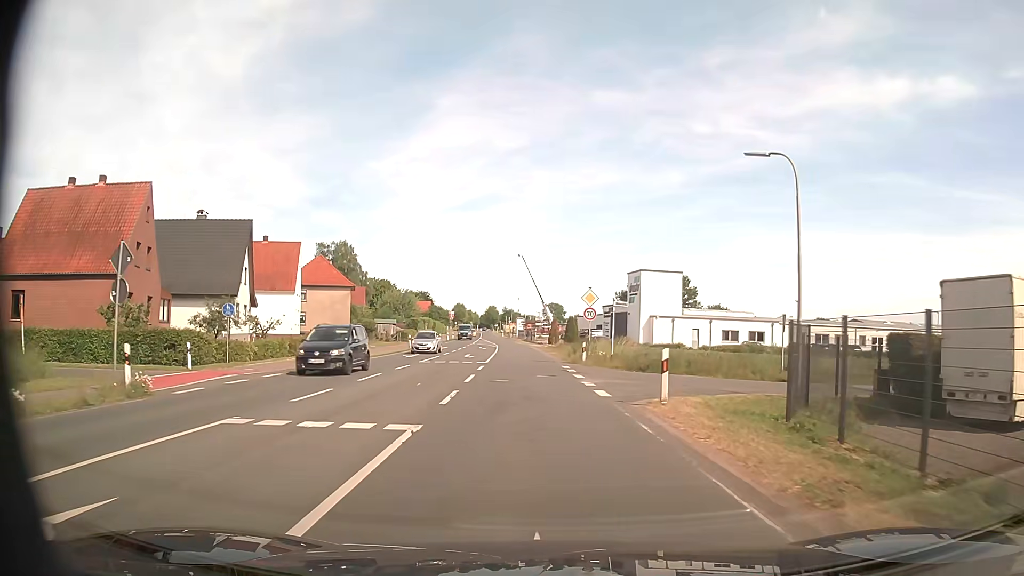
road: secondary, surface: asphalt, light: Day
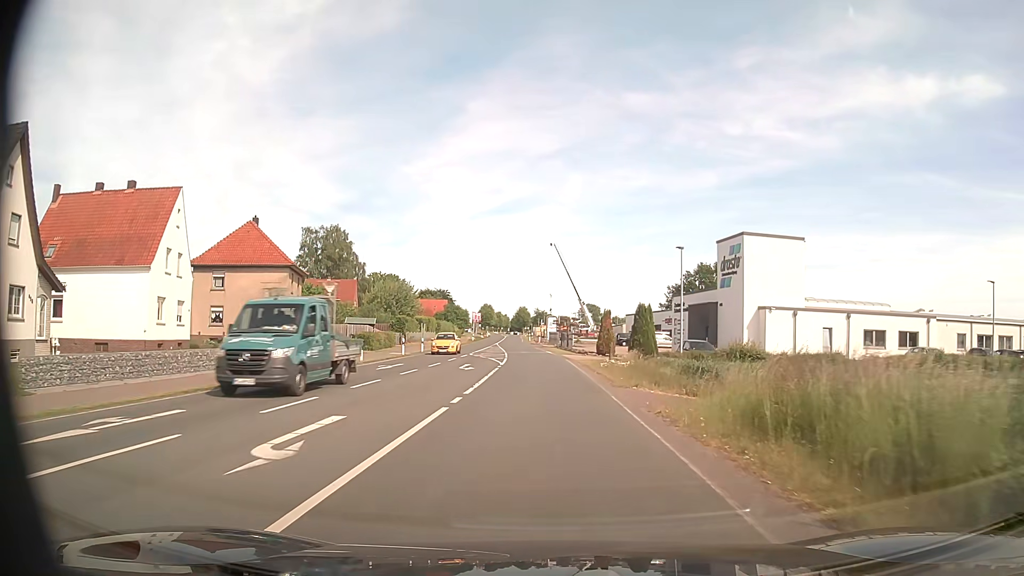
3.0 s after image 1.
(-0.7, +31.5) m; -3°
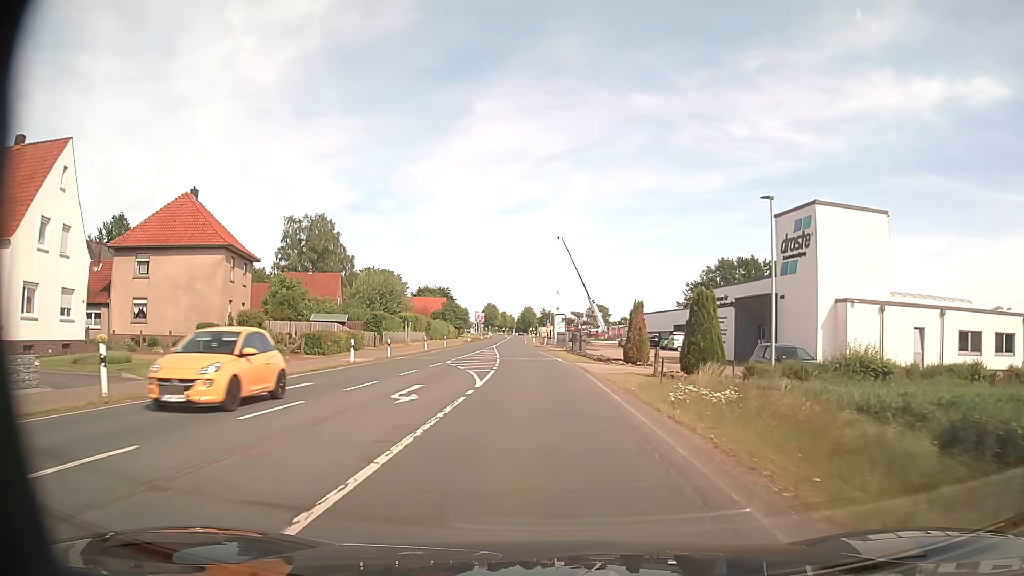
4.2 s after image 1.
(-0.1, +13.2) m; -1°
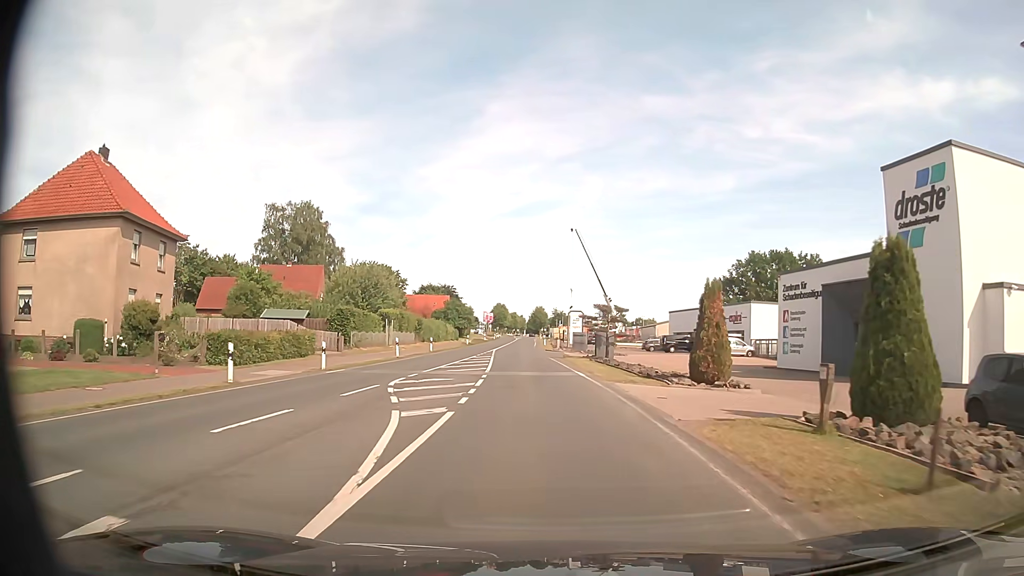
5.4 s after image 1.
(-0.1, +13.7) m; -1°
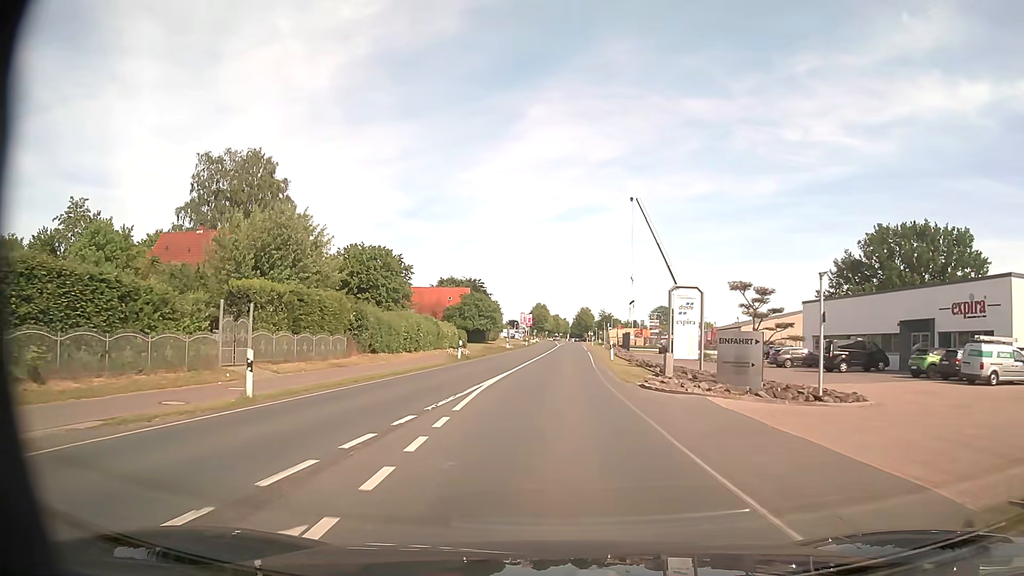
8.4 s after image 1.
(-1.2, +36.6) m; -4°
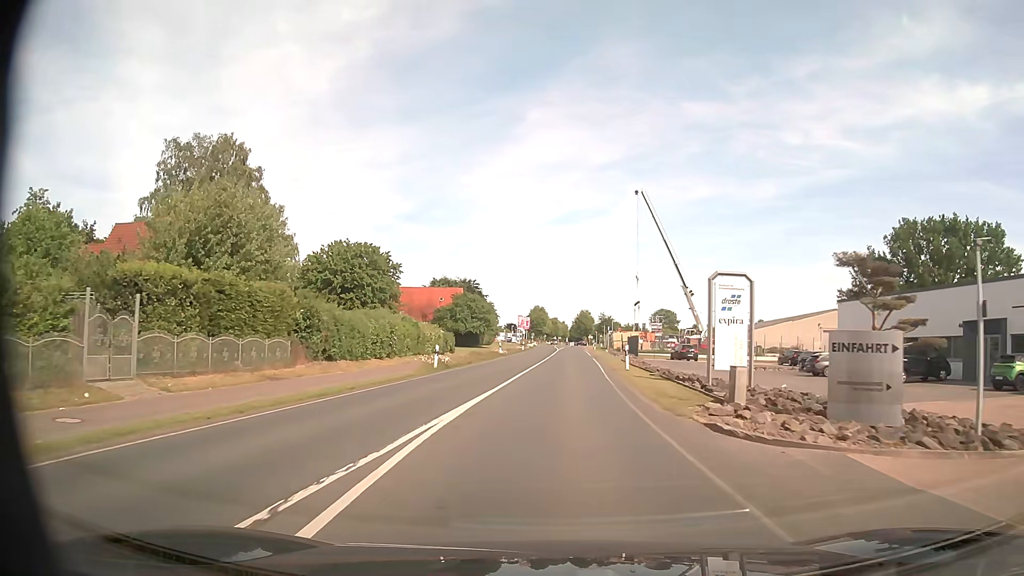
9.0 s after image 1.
(0.0, +7.7) m; 0°
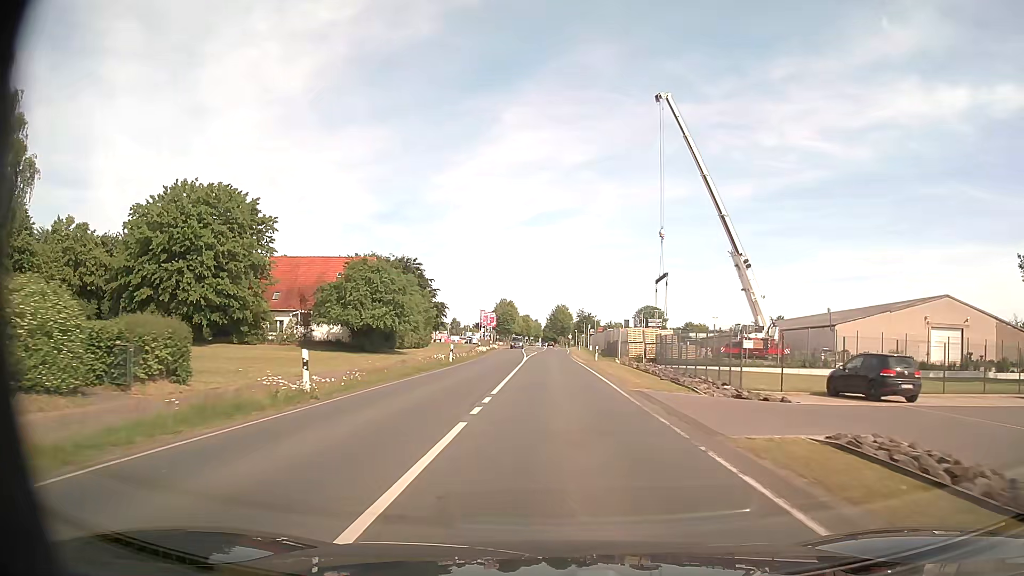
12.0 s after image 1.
(+1.2, +41.0) m; +2°
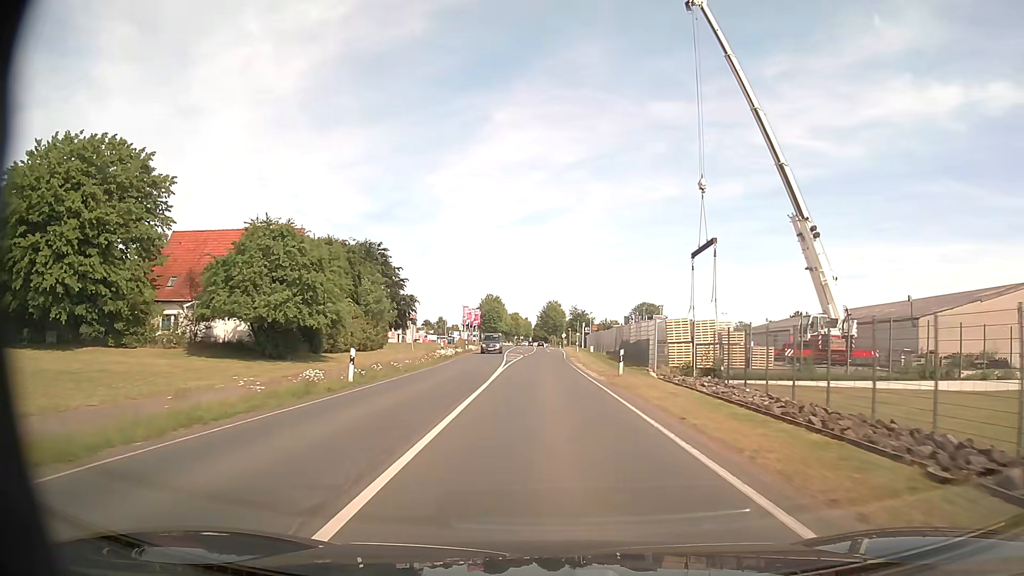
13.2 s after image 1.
(+0.1, +18.4) m; +1°
(0, +10) (0, +20) (0, +30) (0, +40) (0, +50) (0, +60) (0, +70) (0, +80) (0, +90) (0, +100) m
